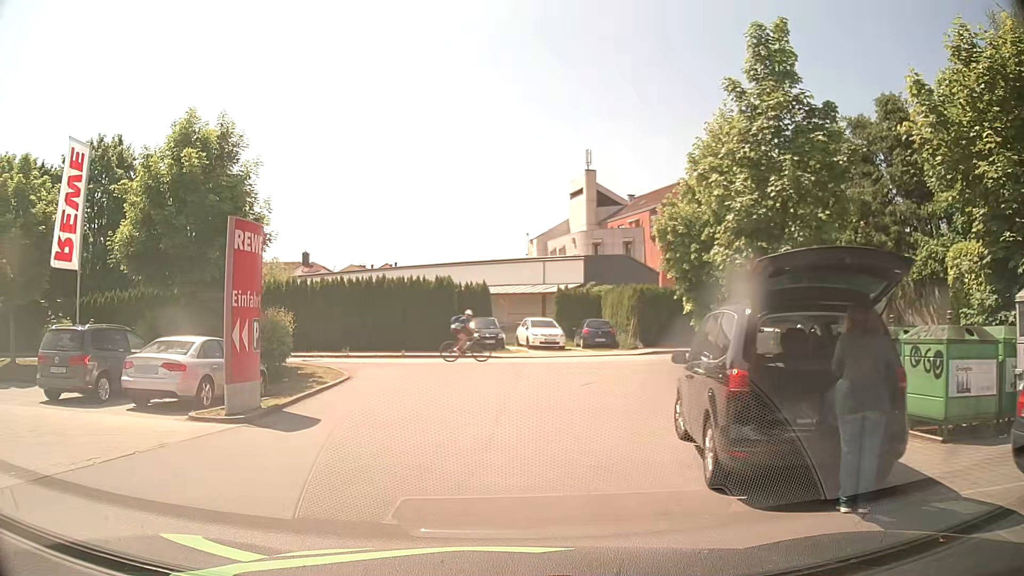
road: service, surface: asphalt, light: Day
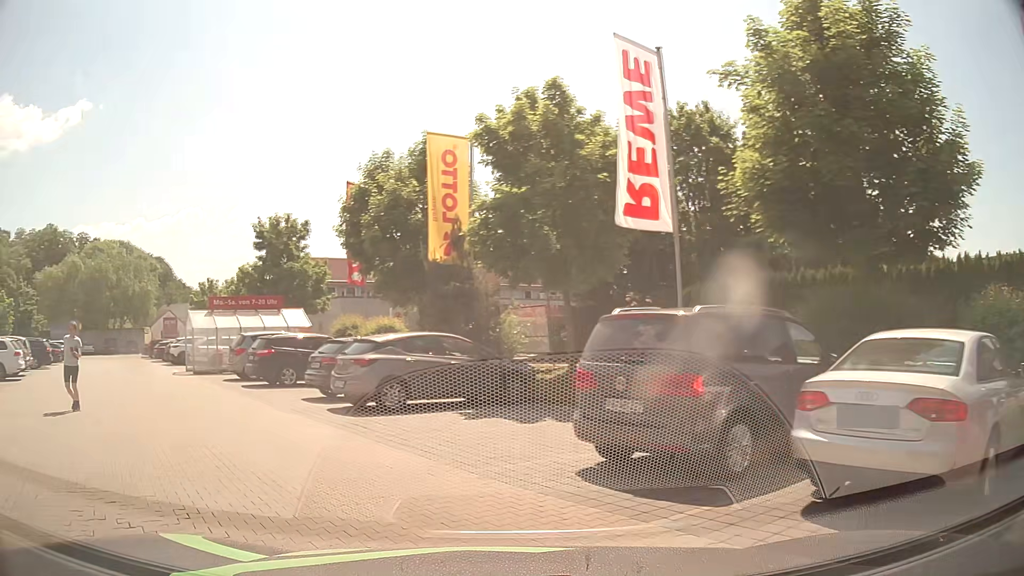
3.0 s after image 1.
(-3.4, +7.6) m; -52°
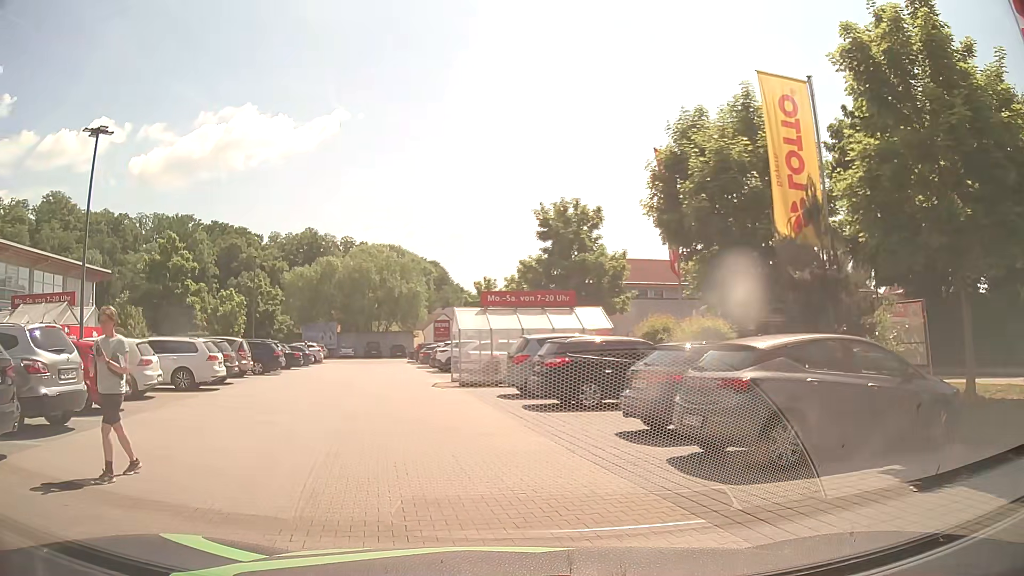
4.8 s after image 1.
(-1.4, +5.2) m; -25°
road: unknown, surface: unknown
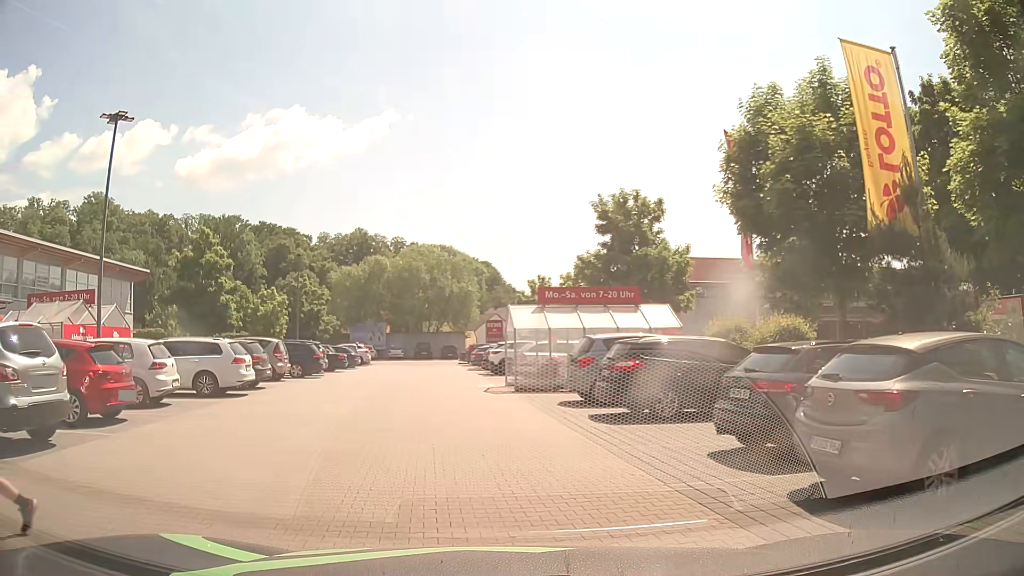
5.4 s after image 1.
(-0.1, +2.0) m; -4°
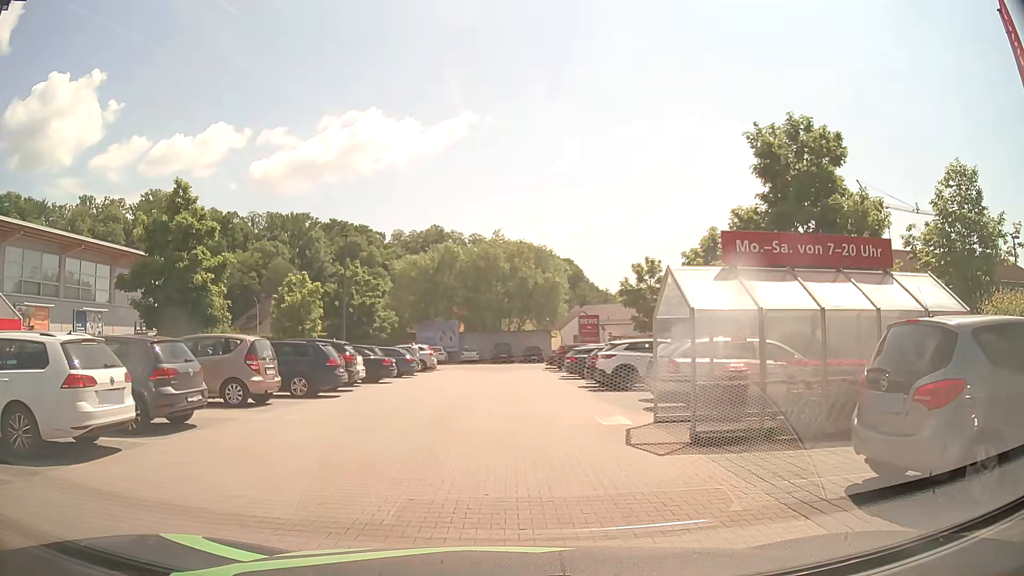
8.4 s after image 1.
(-0.9, +10.1) m; -8°
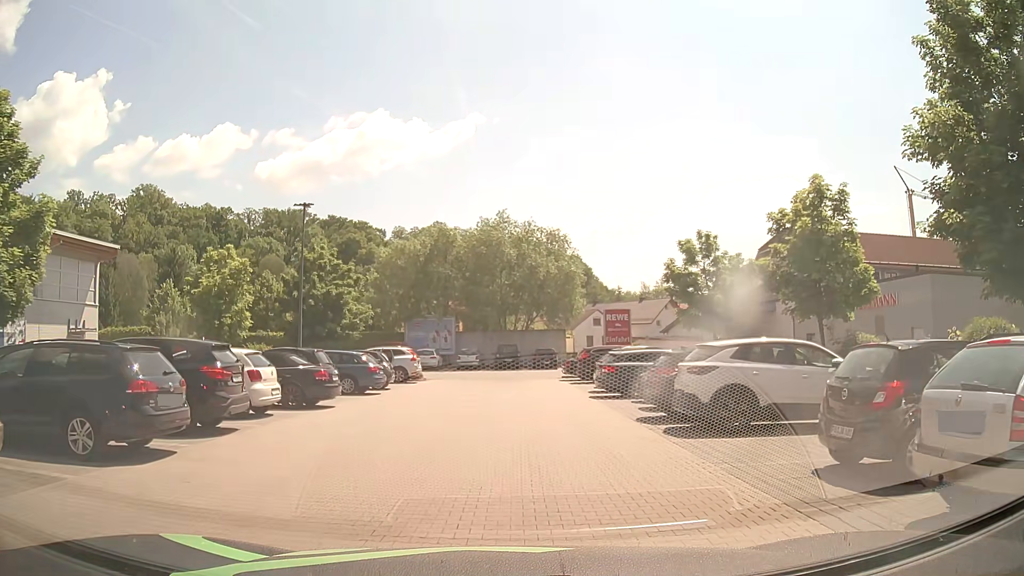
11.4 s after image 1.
(+0.2, +9.9) m; +1°
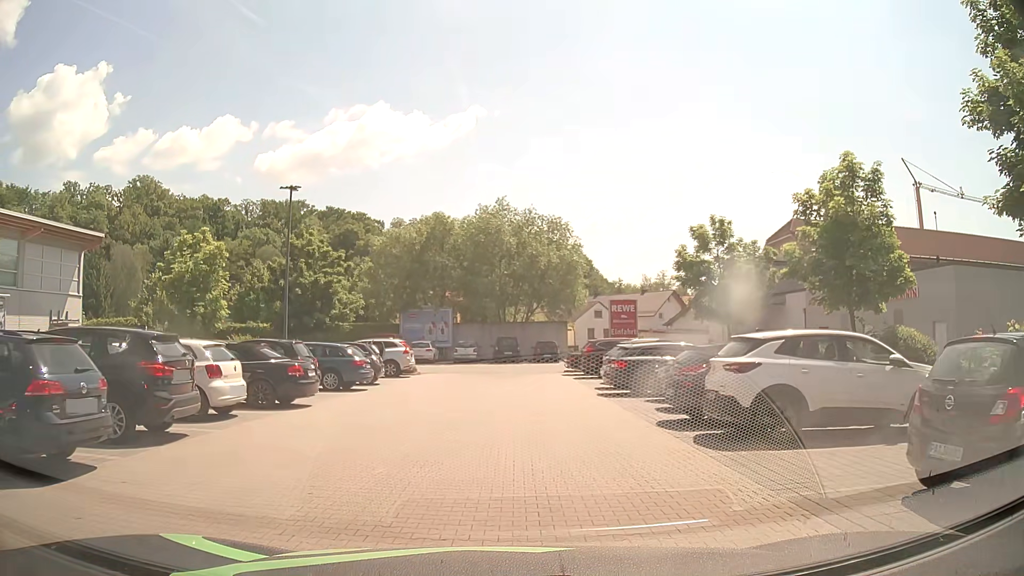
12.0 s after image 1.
(0.0, +2.0) m; 0°
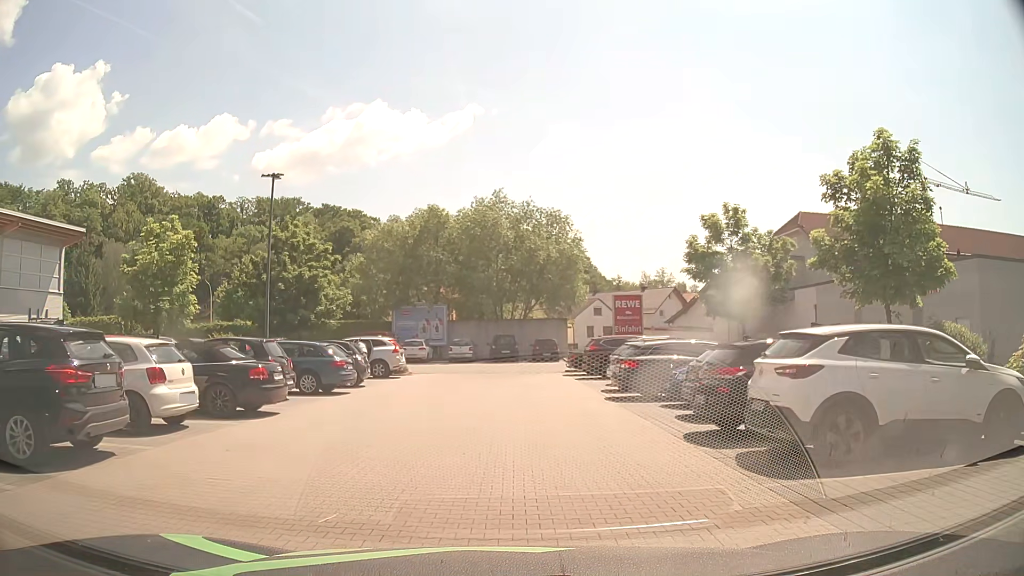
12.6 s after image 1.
(0.0, +2.1) m; +1°
